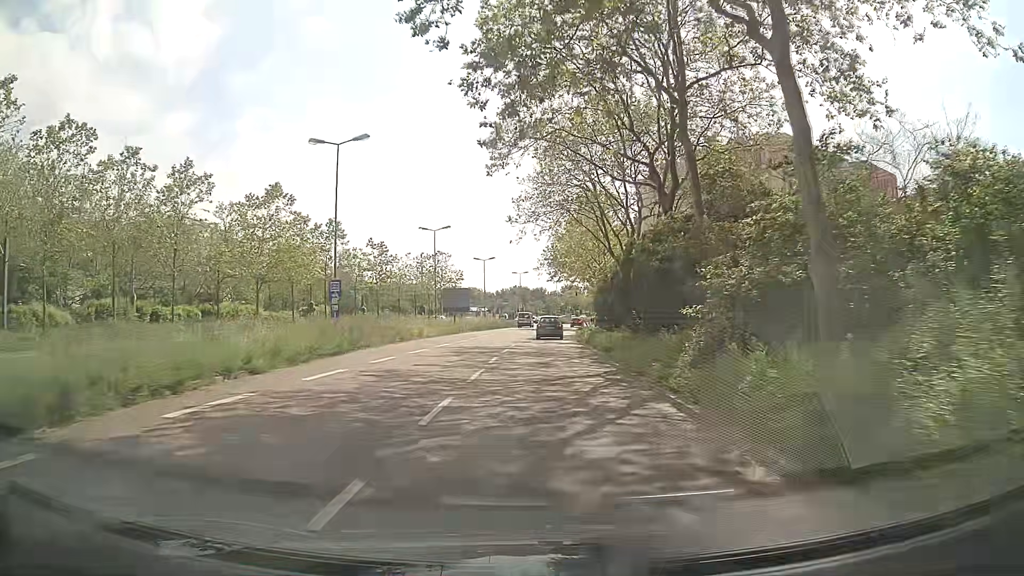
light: Day
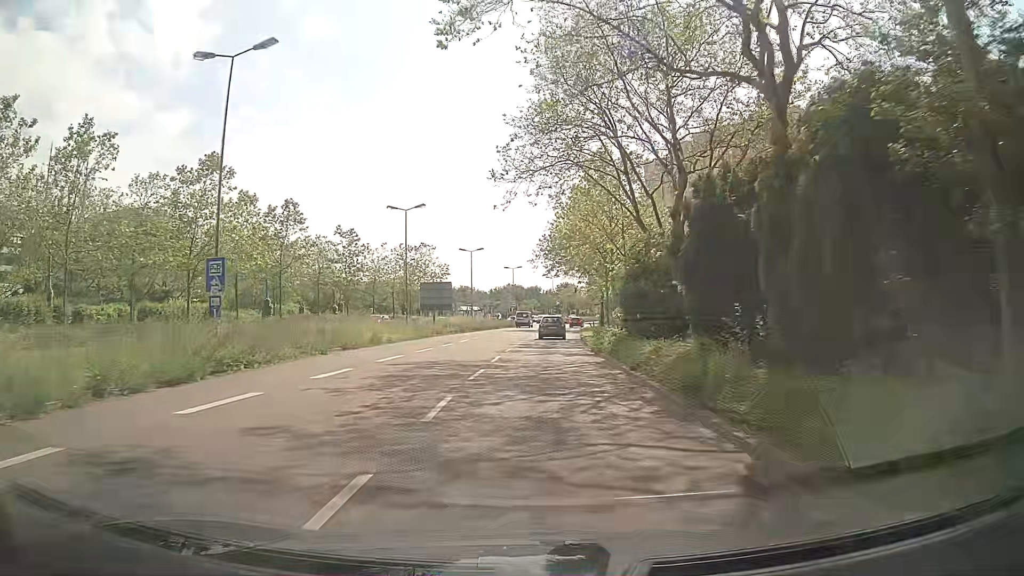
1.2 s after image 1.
(+0.2, +11.6) m; +1°
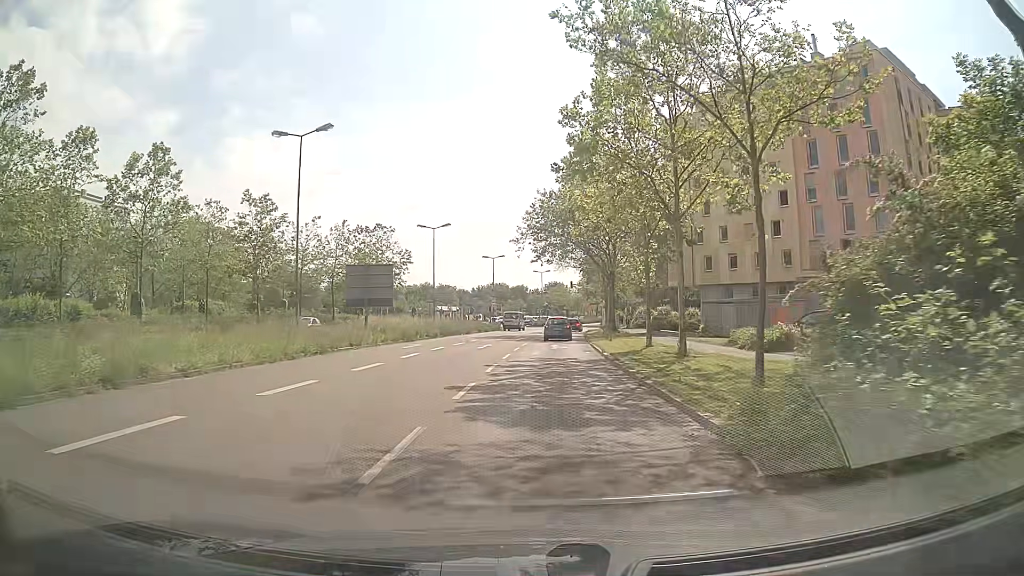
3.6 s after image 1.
(+0.3, +21.2) m; +1°
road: secondary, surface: asphalt
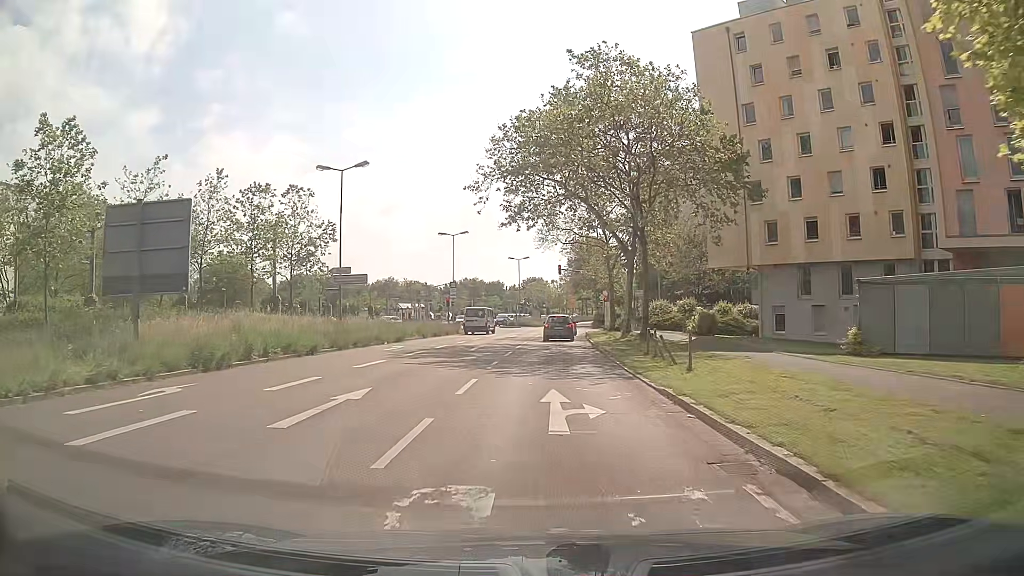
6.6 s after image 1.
(+0.5, +23.2) m; +2°
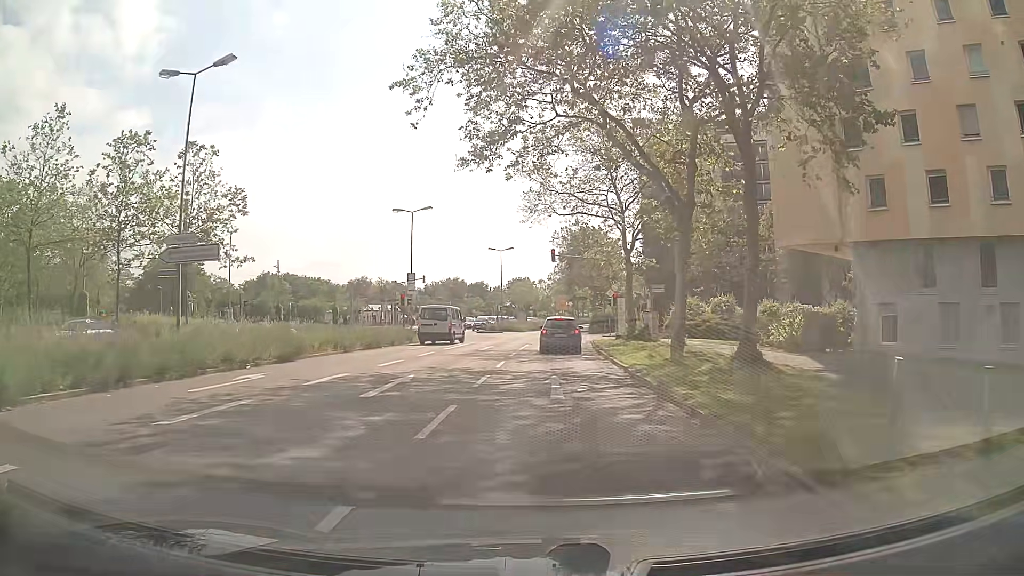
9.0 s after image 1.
(+0.3, +16.0) m; +1°
